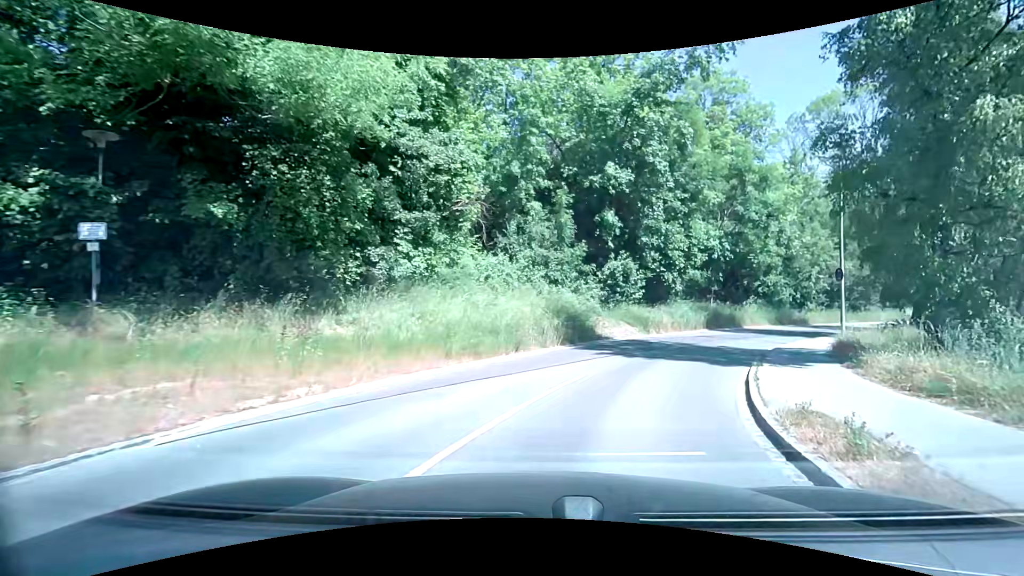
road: residential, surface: asphalt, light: Day
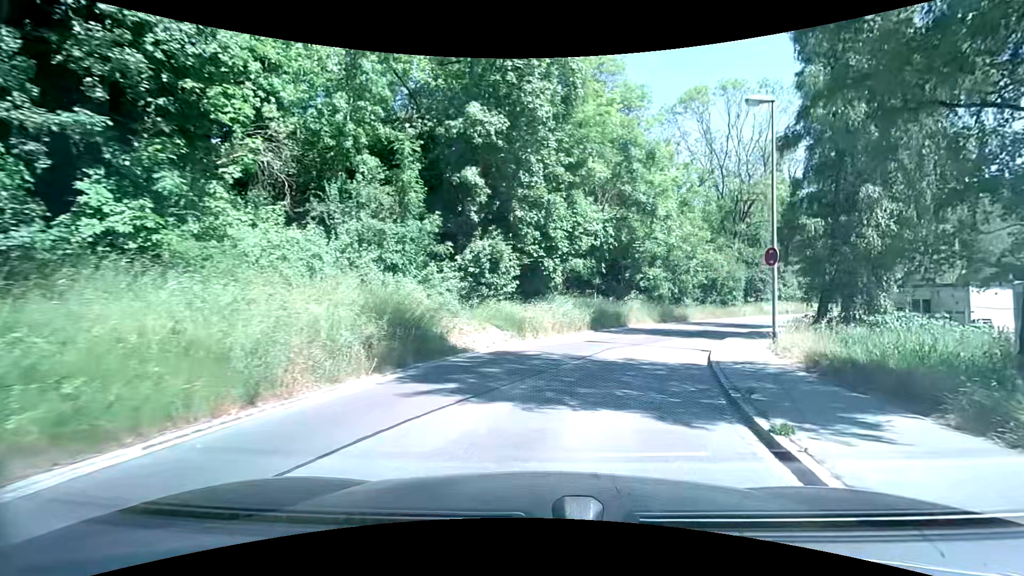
(+1.0, +7.7) m; +14°
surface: paved
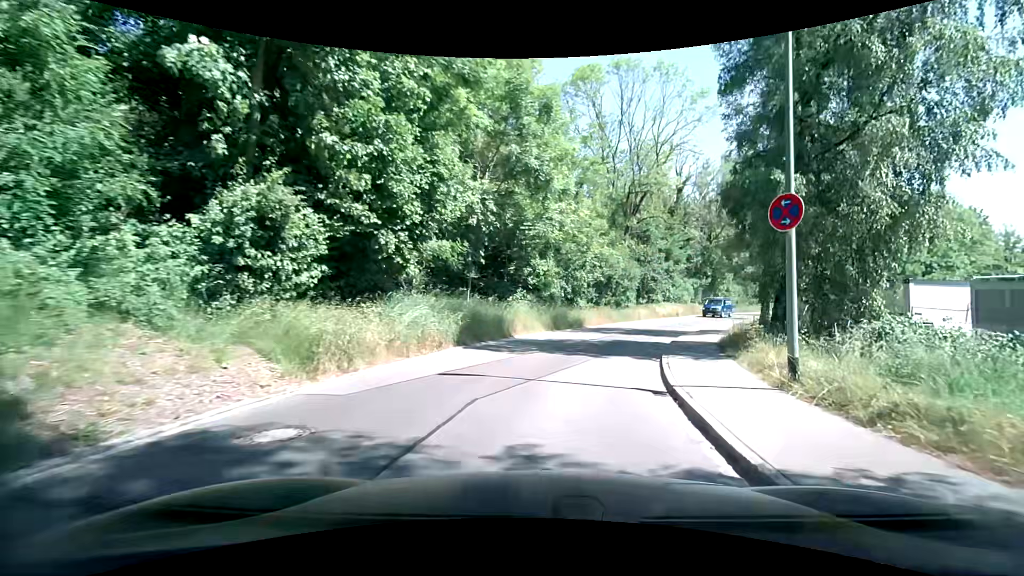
(+1.0, +8.6) m; +13°
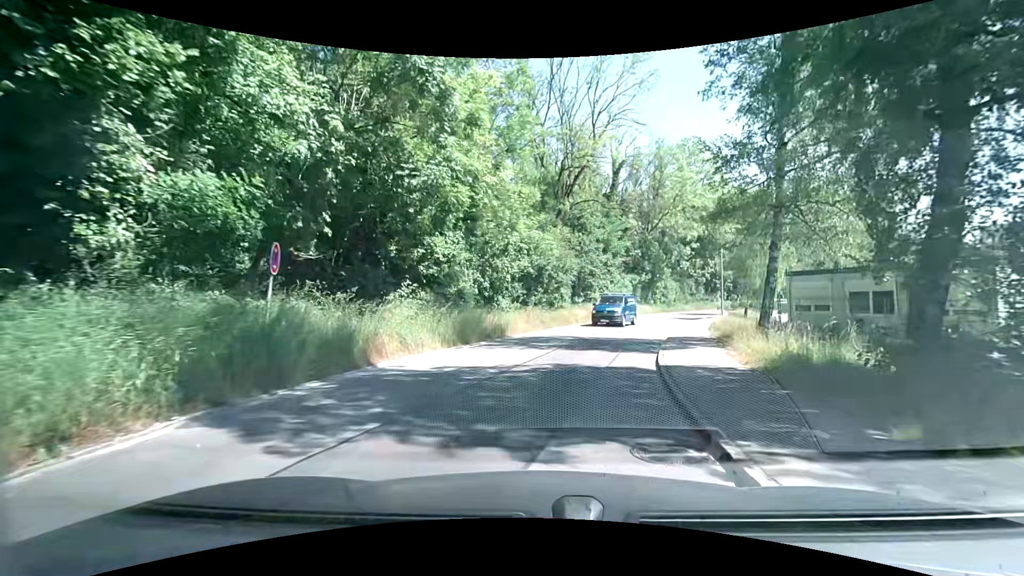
(+0.9, +9.3) m; +9°
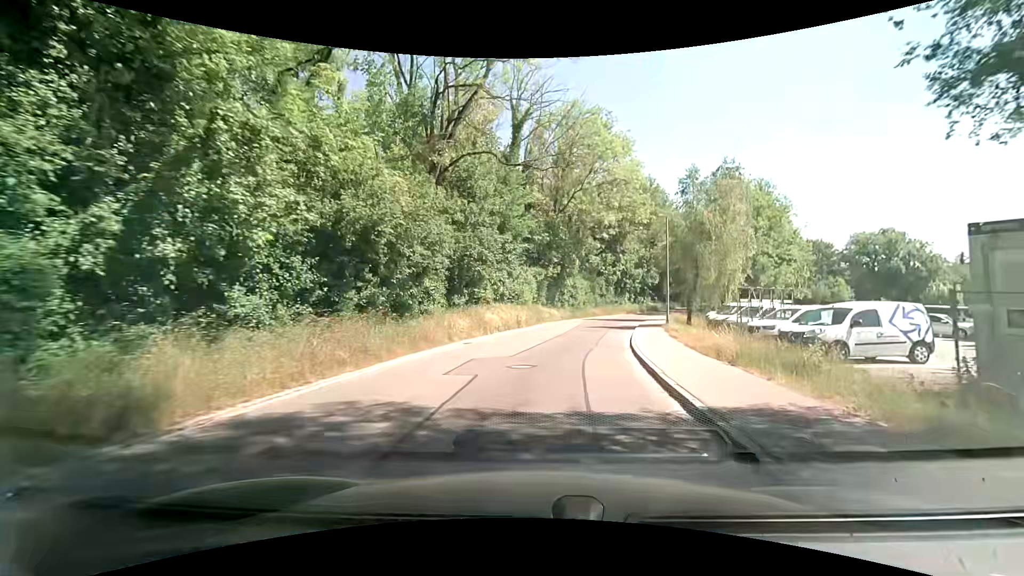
(+1.5, +14.7) m; +12°
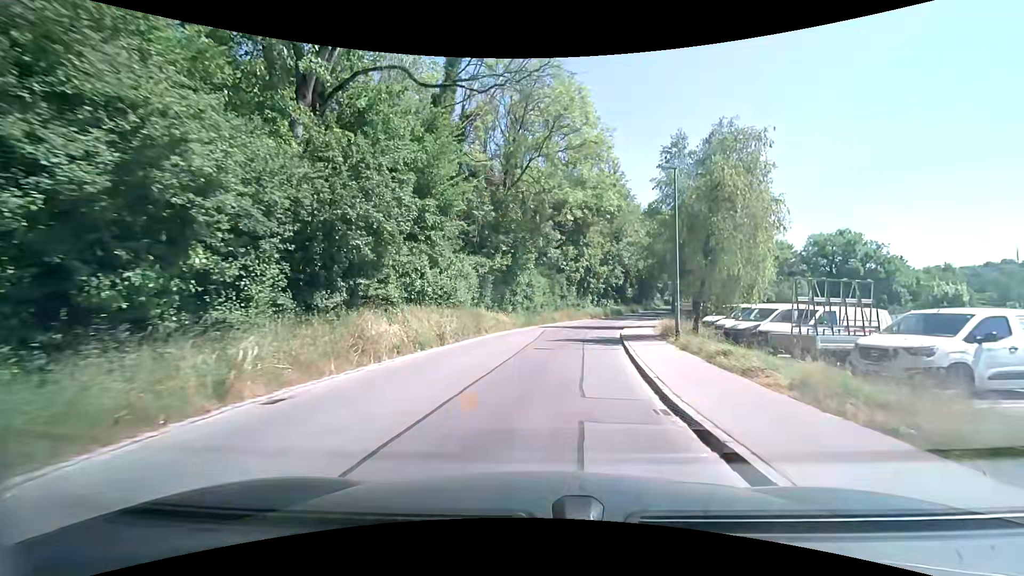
(+0.5, +10.5) m; +6°
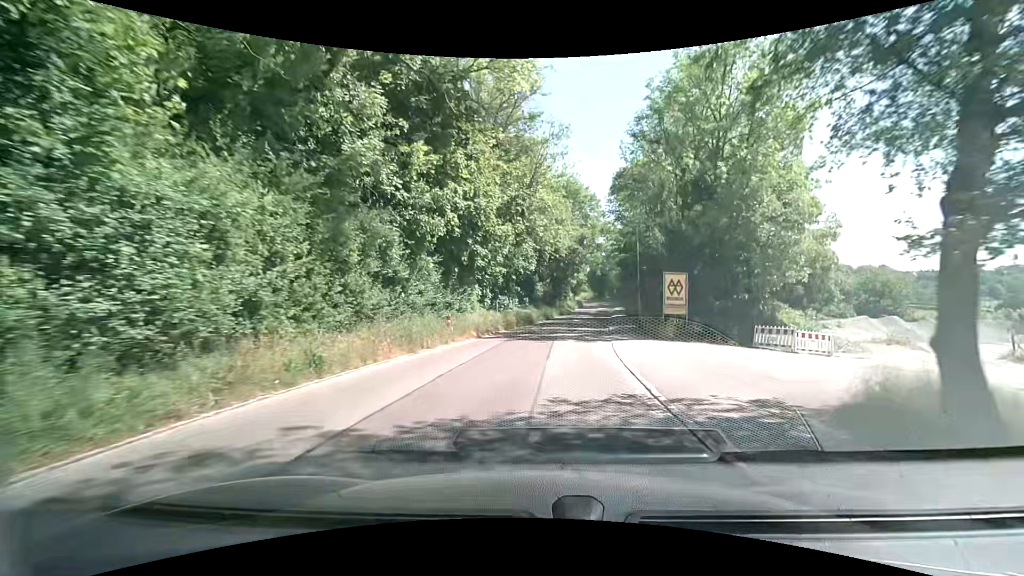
(+2.6, +30.5) m; +11°
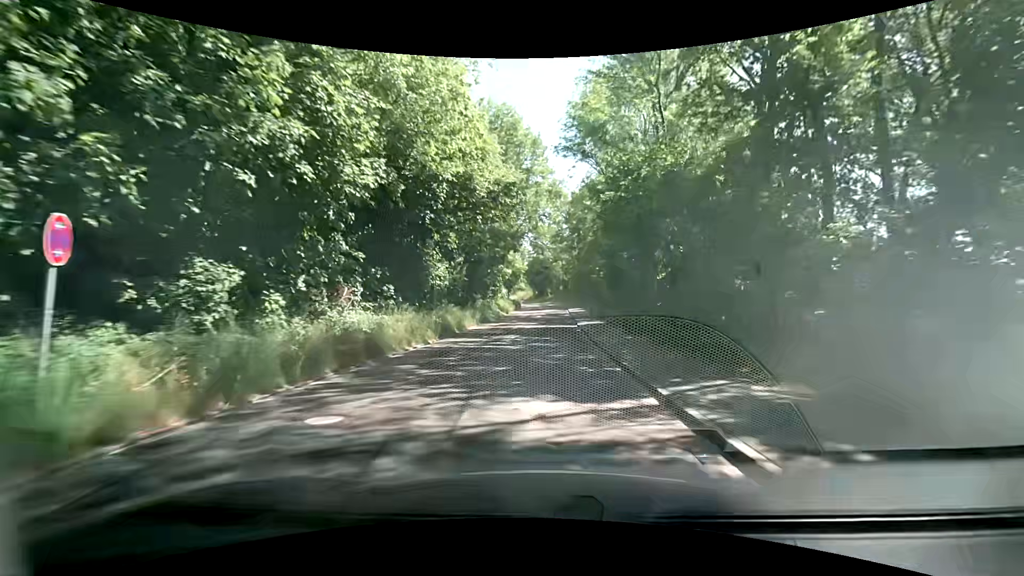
(+1.9, +27.6) m; +7°
(0, +10) (0, +20) (+1, +30) (+1, +40) (+1, +50) (+2, +60) (+2, +70) (+1, +80) (0, +90) (-3, +100) m
